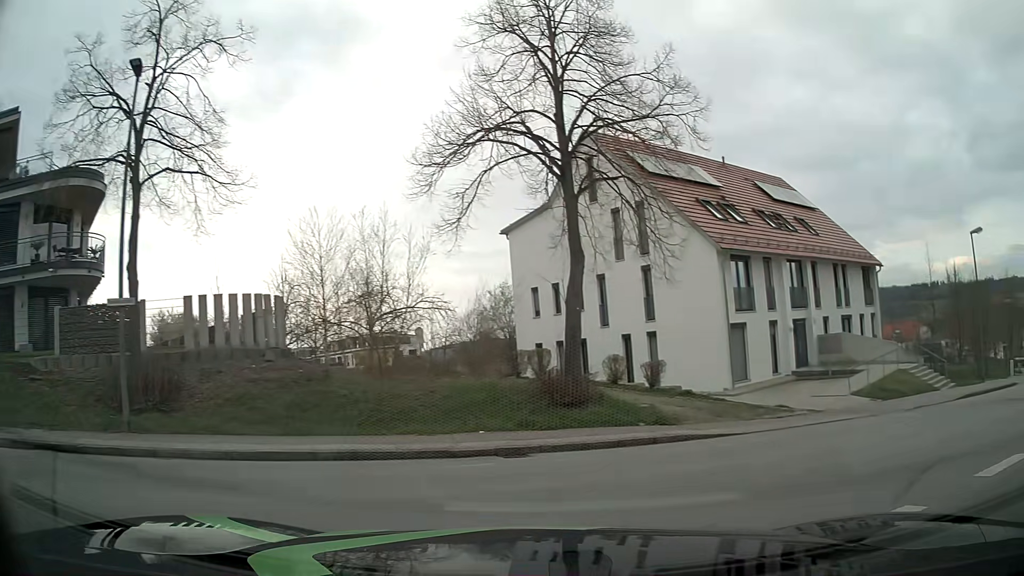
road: tertiary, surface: asphalt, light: Day
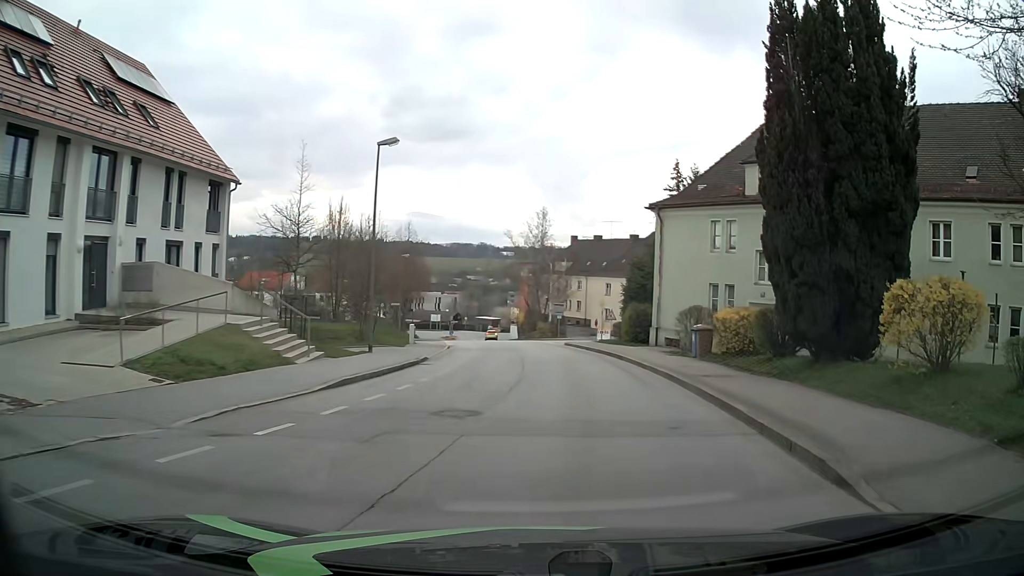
(+5.5, +9.9) m; +54°
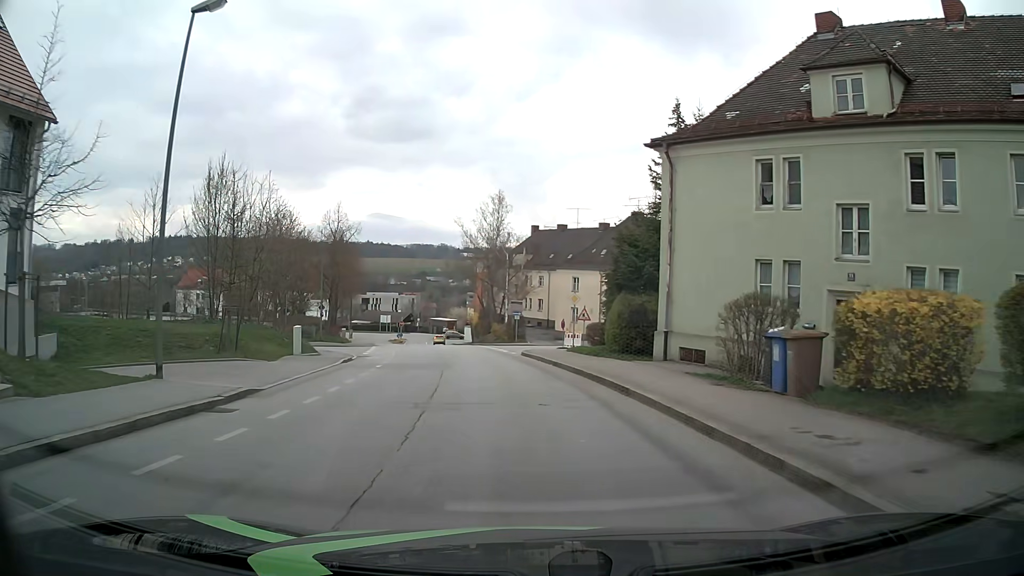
(+0.8, +12.3) m; +4°
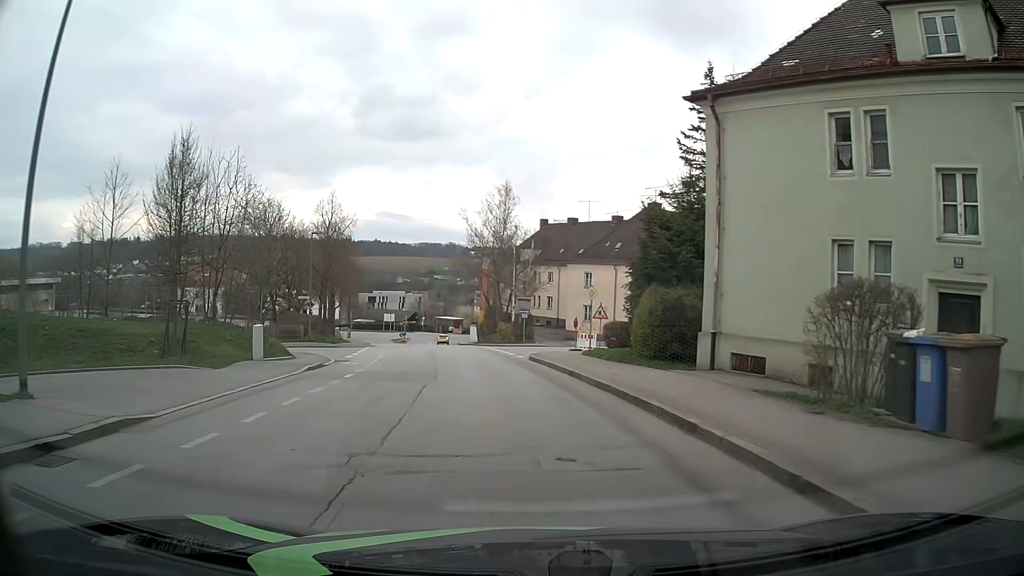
(-0.1, +4.6) m; -1°
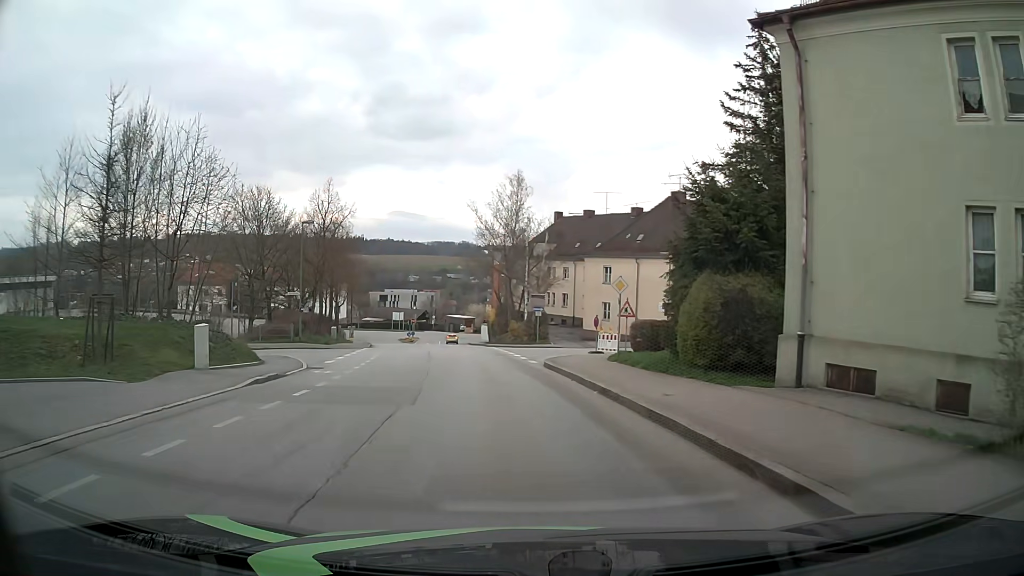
(0.0, +4.7) m; -1°
